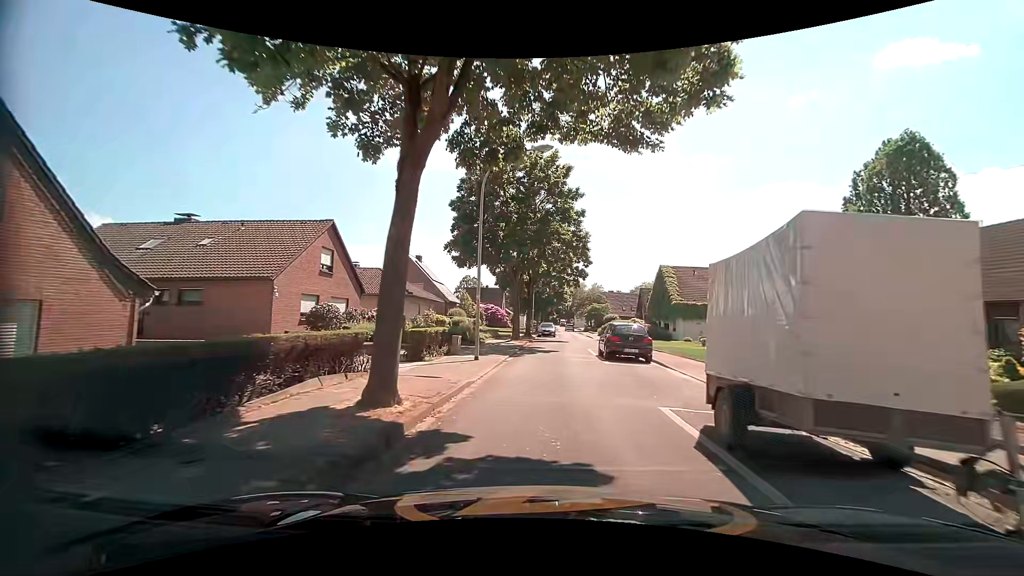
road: residential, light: Day
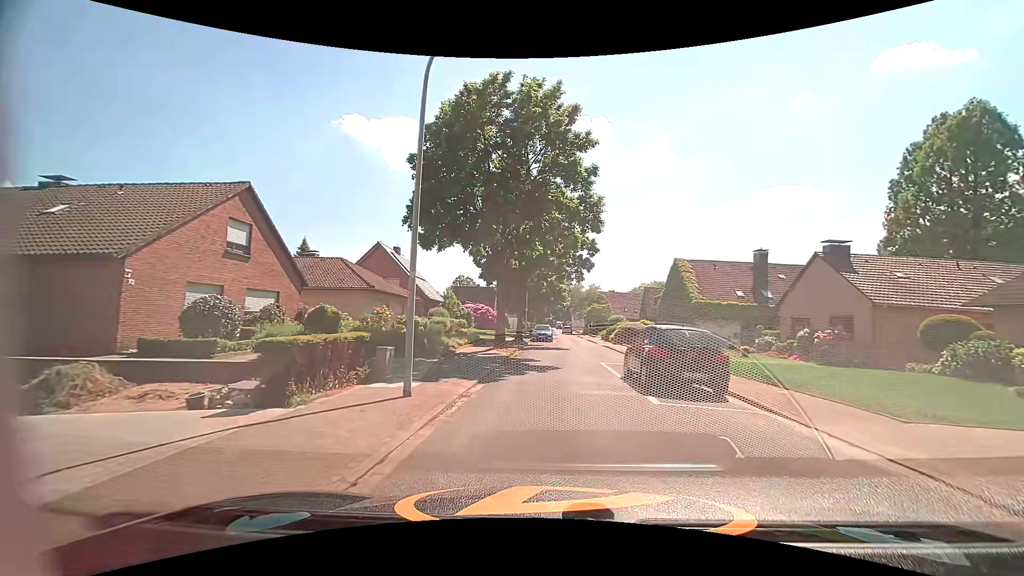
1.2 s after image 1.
(+0.1, +8.2) m; +1°
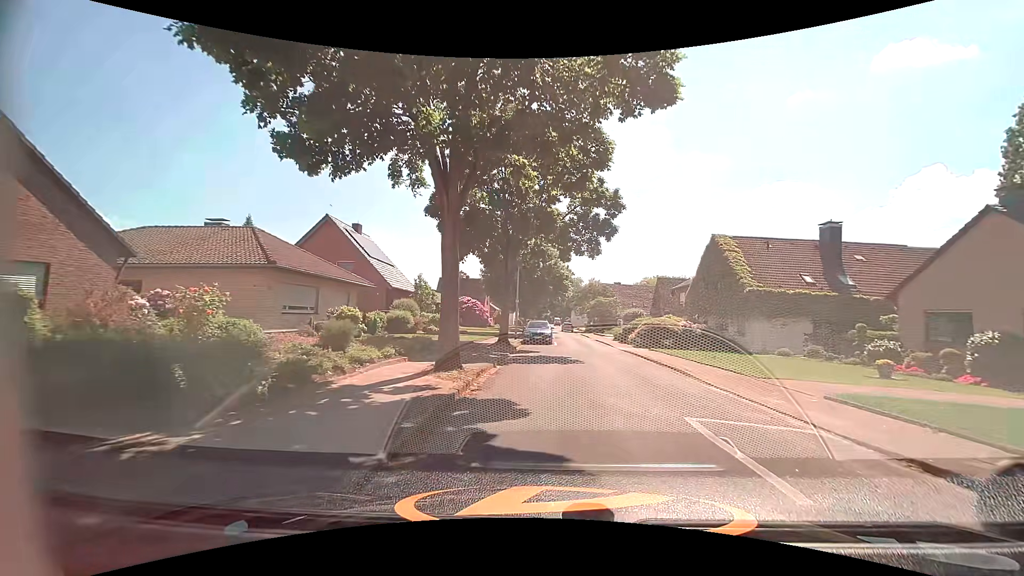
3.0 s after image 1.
(-0.1, +11.4) m; 0°
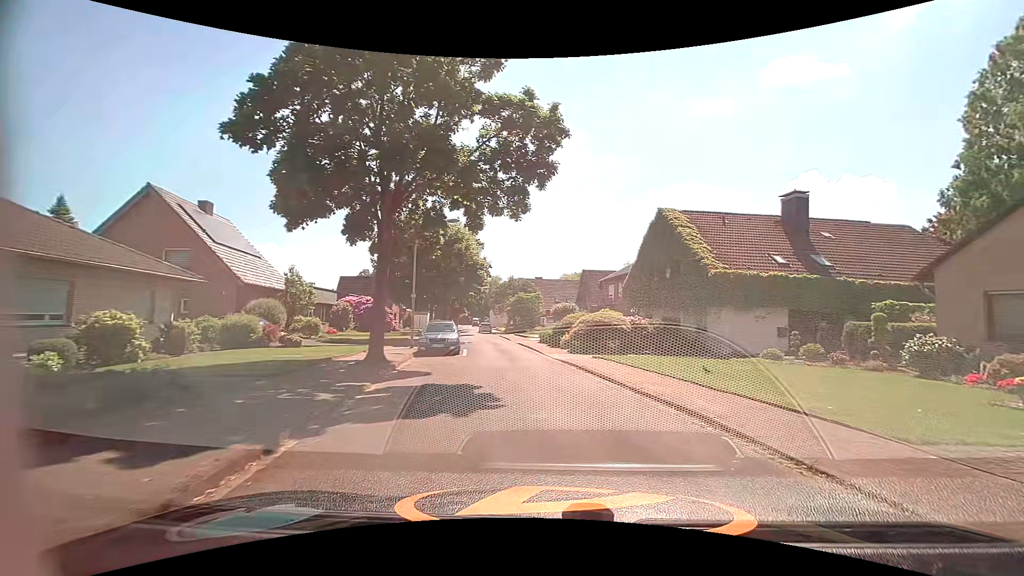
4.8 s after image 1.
(+0.4, +8.6) m; +11°
